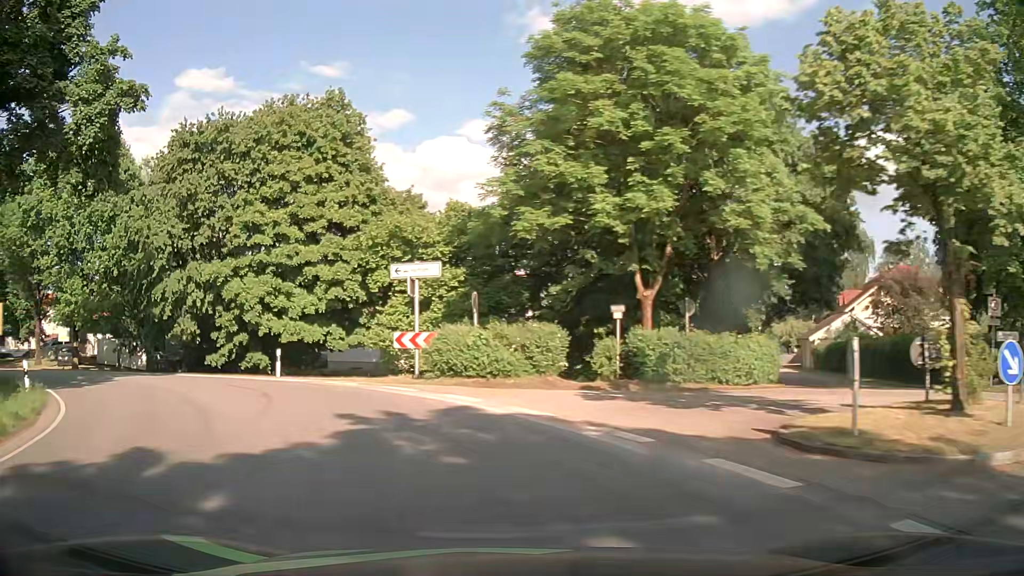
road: tertiary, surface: asphalt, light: Day
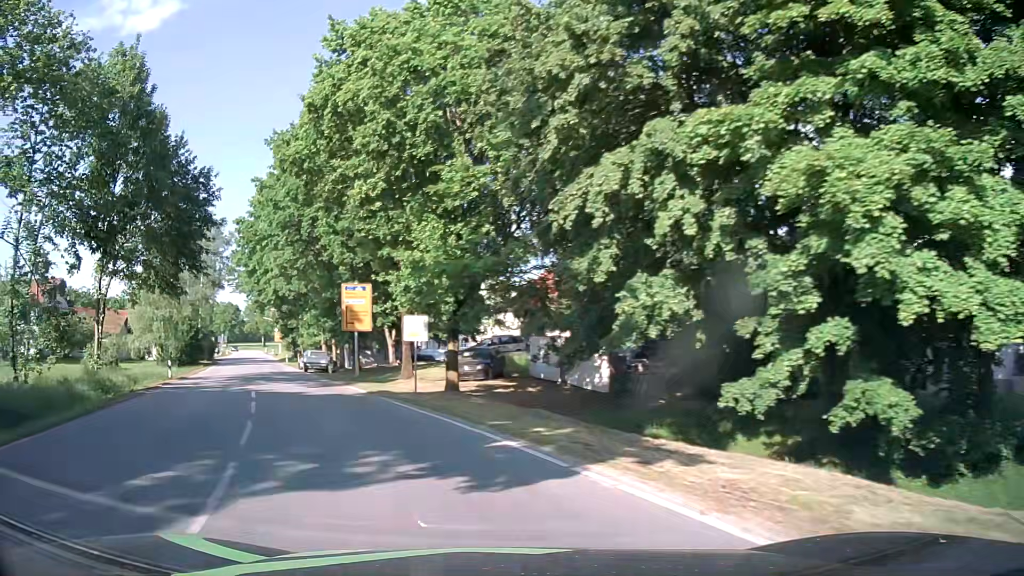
(-8.0, +19.8) m; -45°
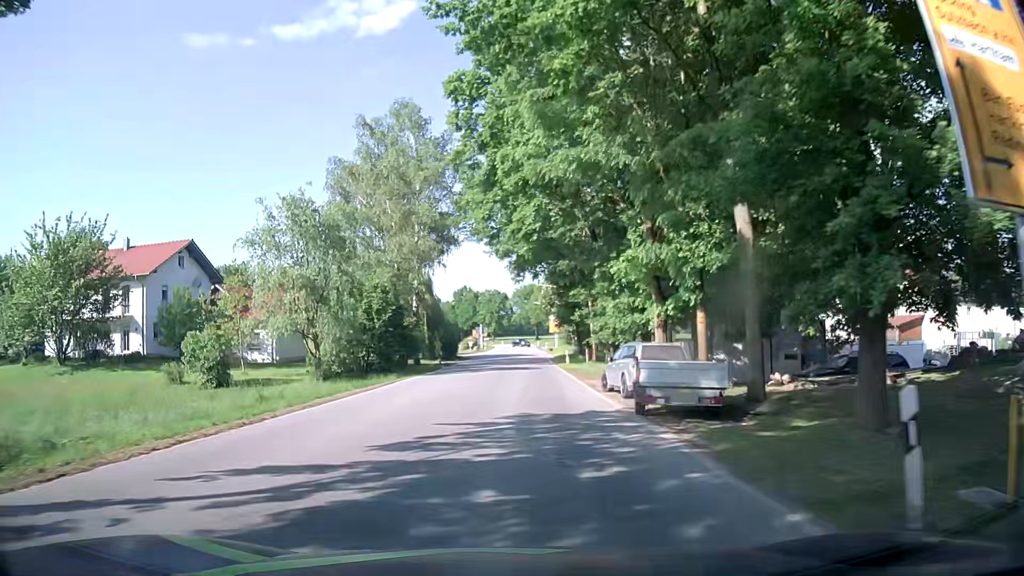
(-10.1, +30.8) m; -23°
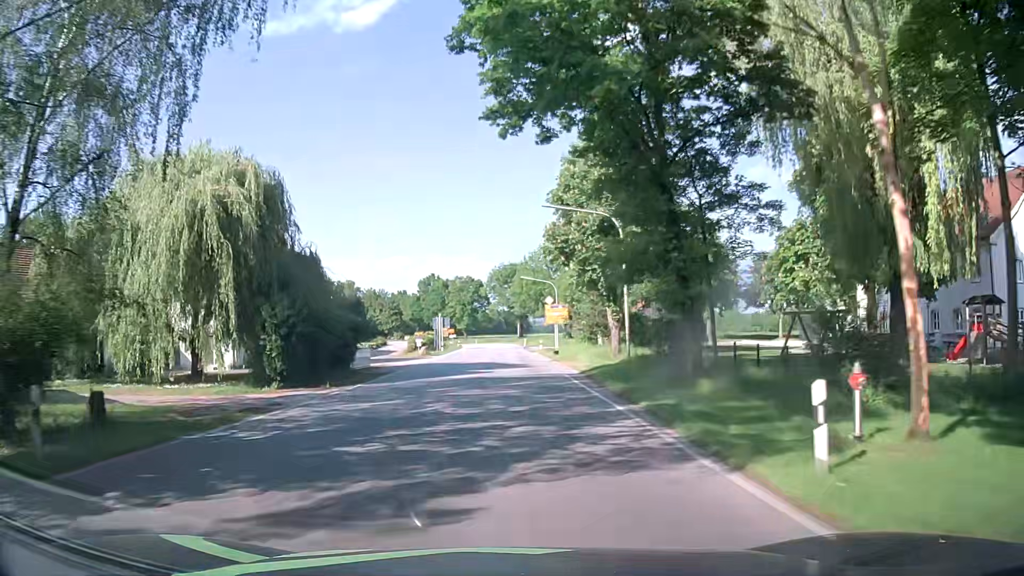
(+0.2, +41.5) m; +1°
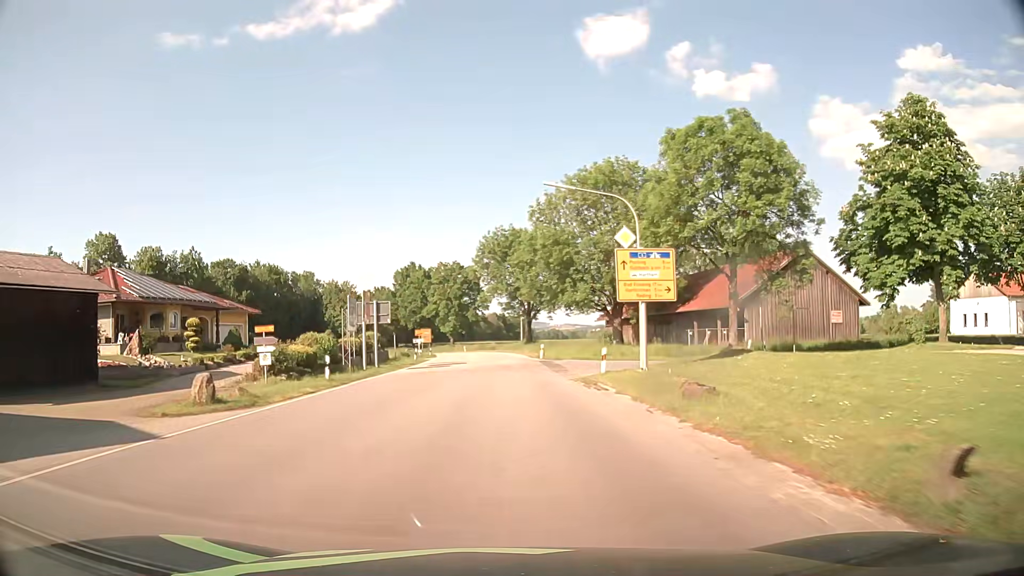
(-0.2, +43.6) m; 0°
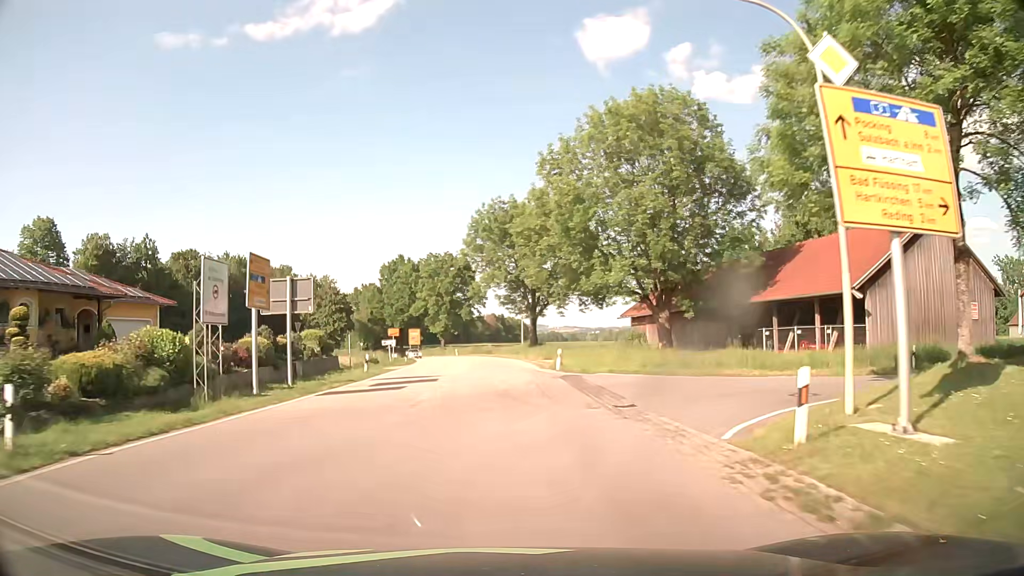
(0.0, +16.8) m; 0°
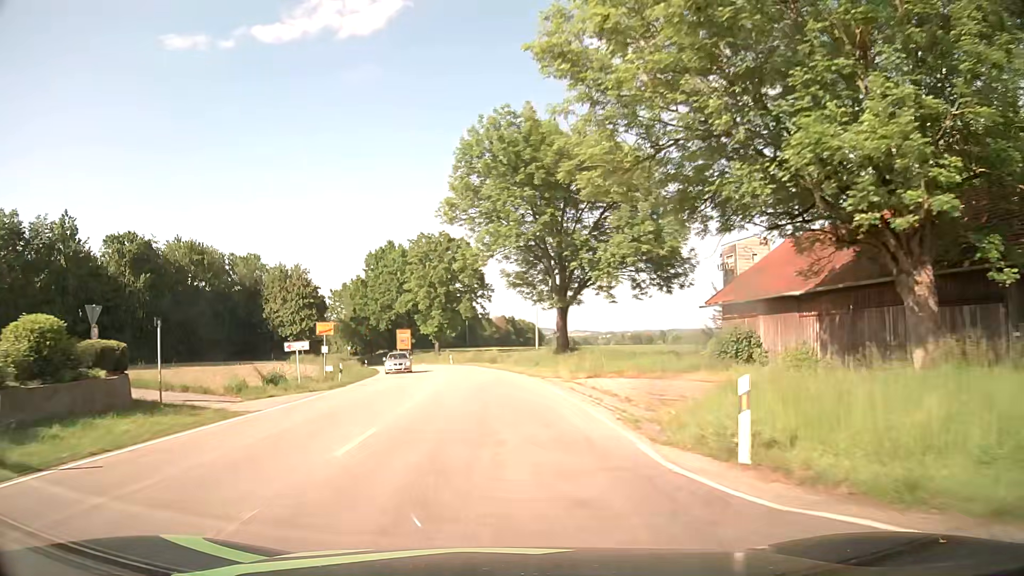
(-0.1, +25.0) m; -1°
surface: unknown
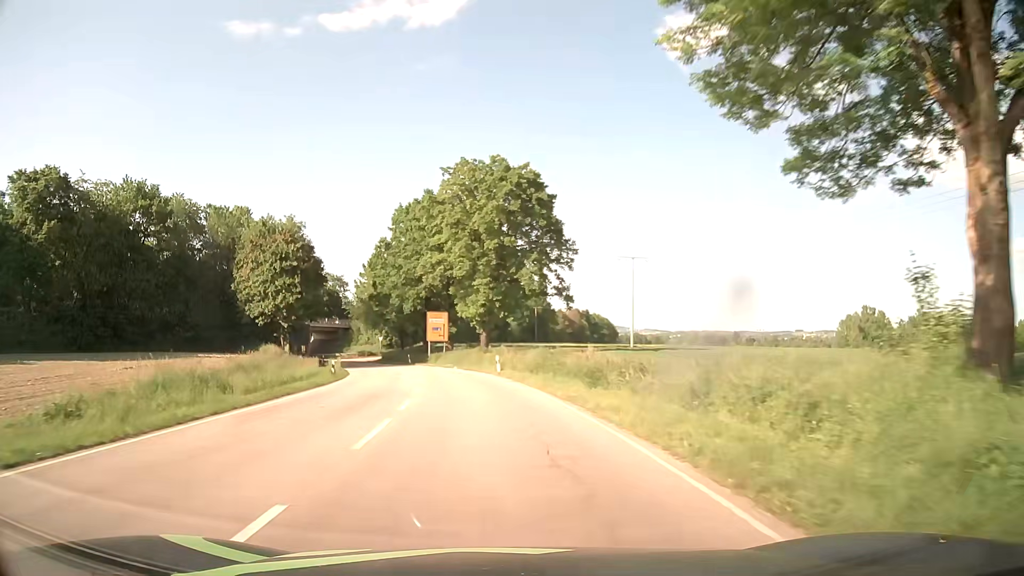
(-1.3, +35.3) m; -6°
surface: asphalt
(0, +10) (-1, +20) (-2, +30) (-4, +40) (-6, +50) (-9, +59) (-12, +69) (-16, +78) (-20, +87) (-25, +96) m
